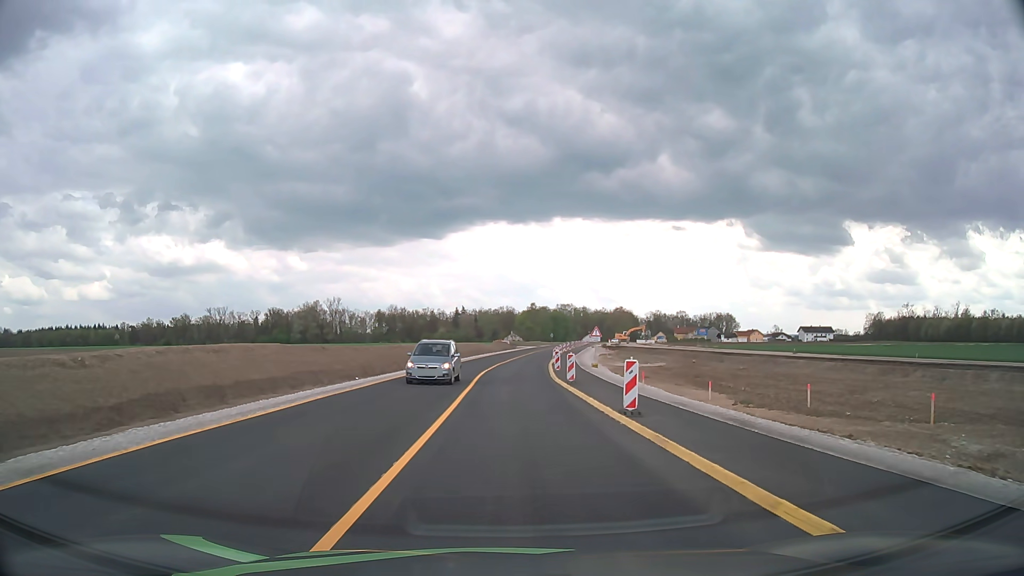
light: Day
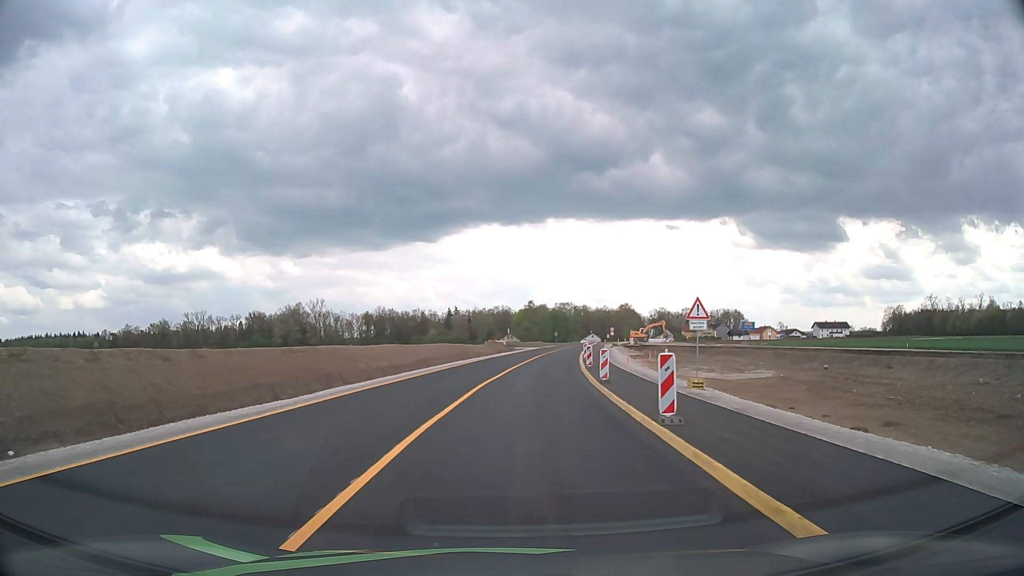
(+0.1, +27.6) m; 0°
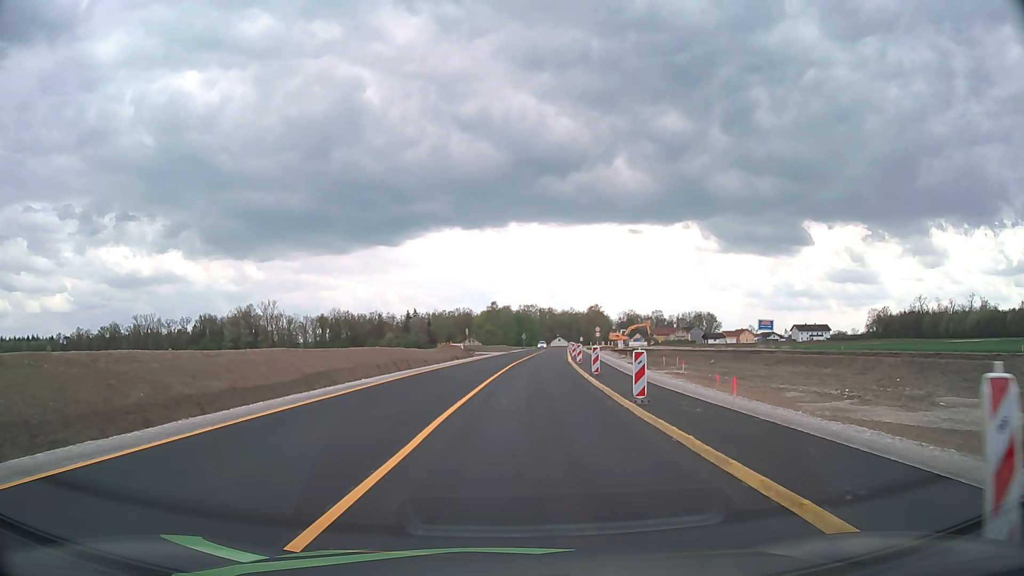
(+0.5, +20.9) m; +3°
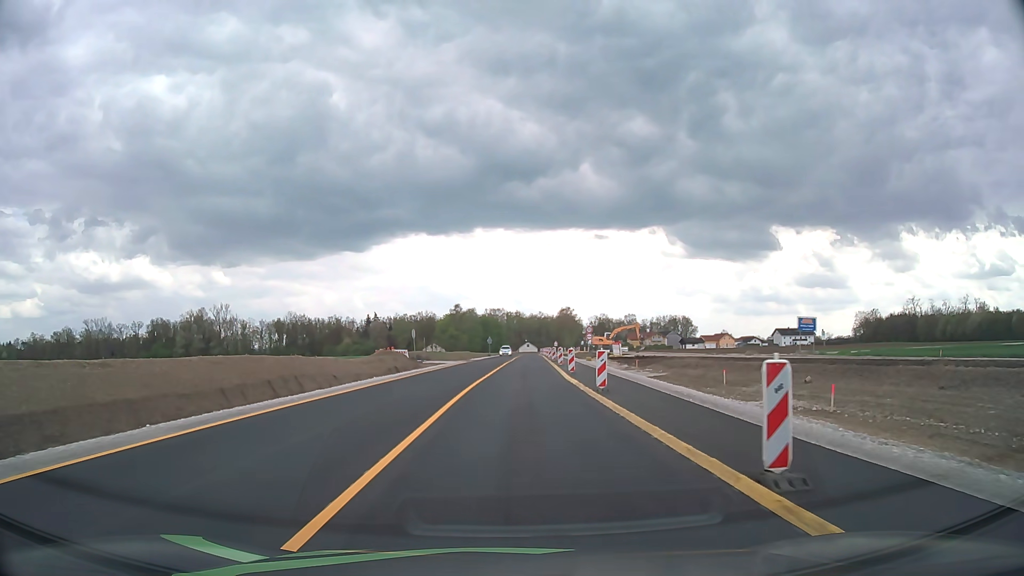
(+0.6, +20.9) m; +3°
(0, +10) (0, +20) (0, +30) (+1, +40) (+1, +50) (+2, +60) (+2, +70) (+3, +80) (+3, +90) (+3, +100) m
